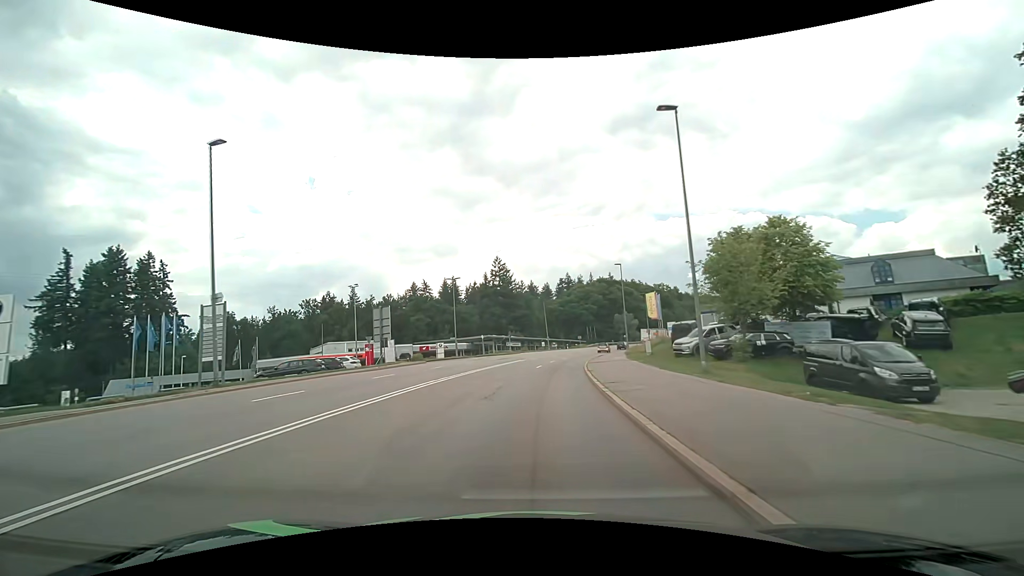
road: secondary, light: Day
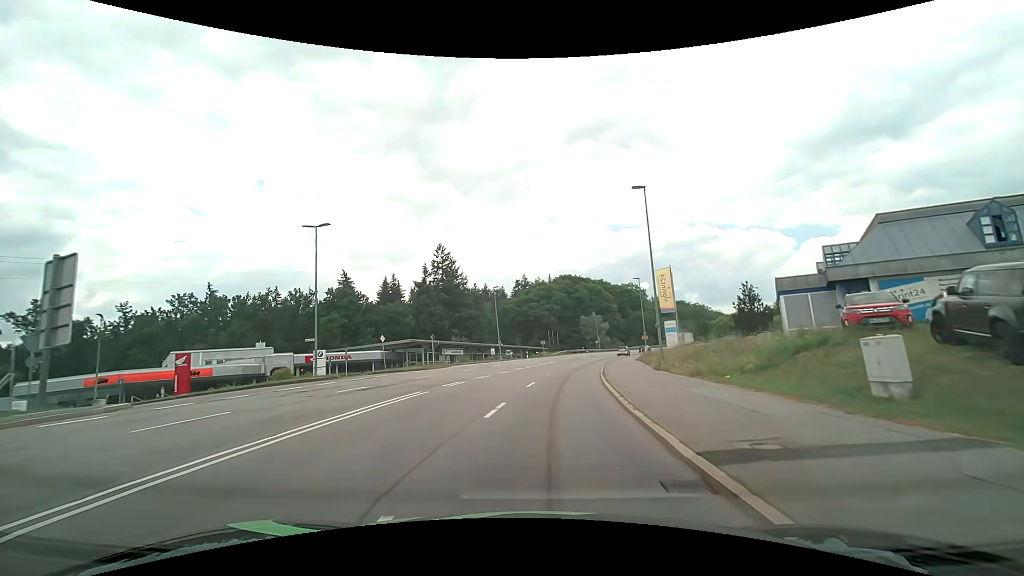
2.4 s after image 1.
(+1.3, +30.7) m; +5°
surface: asphalt
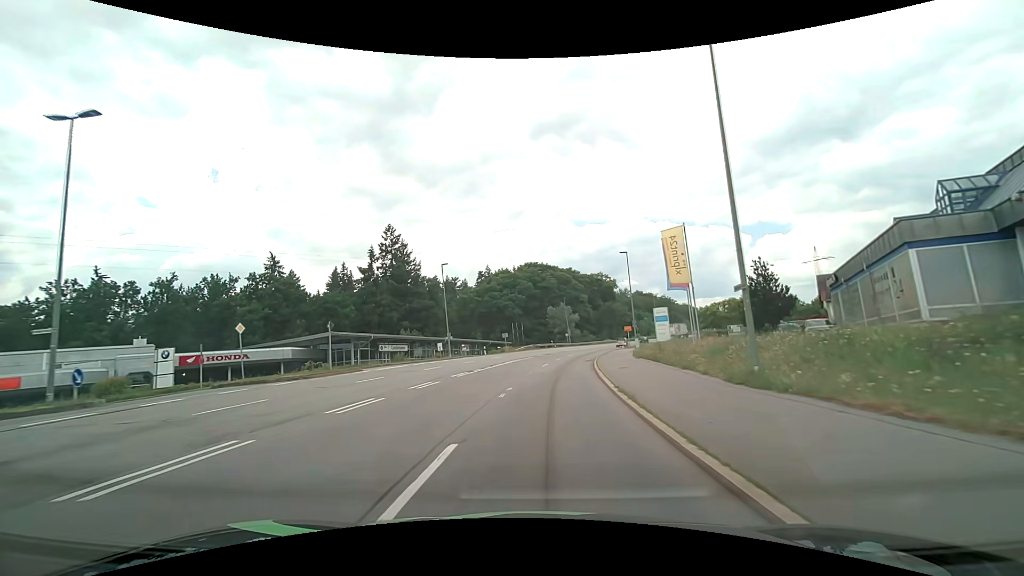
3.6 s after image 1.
(+0.6, +15.2) m; +4°
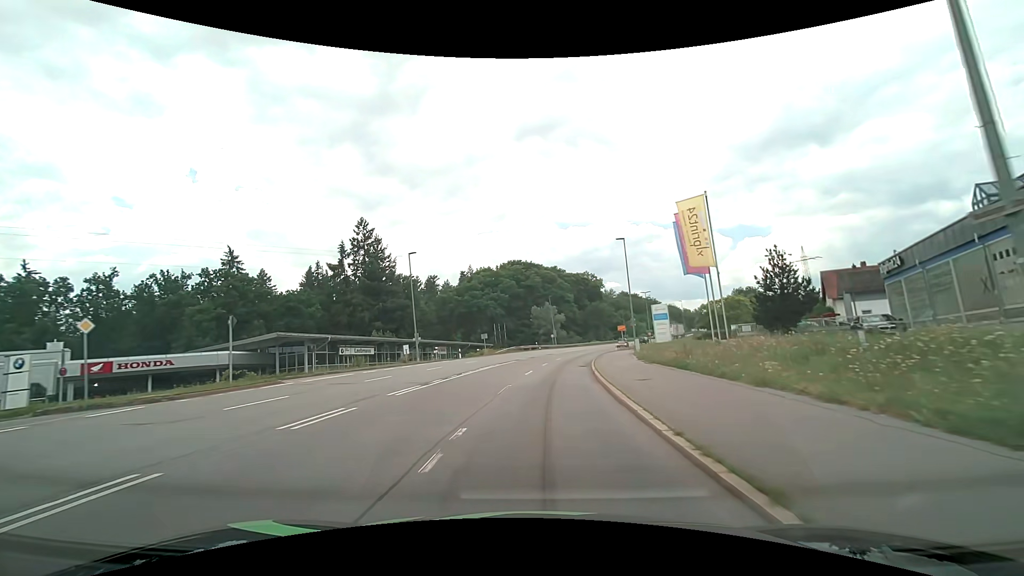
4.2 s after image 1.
(+0.1, +7.6) m; +2°
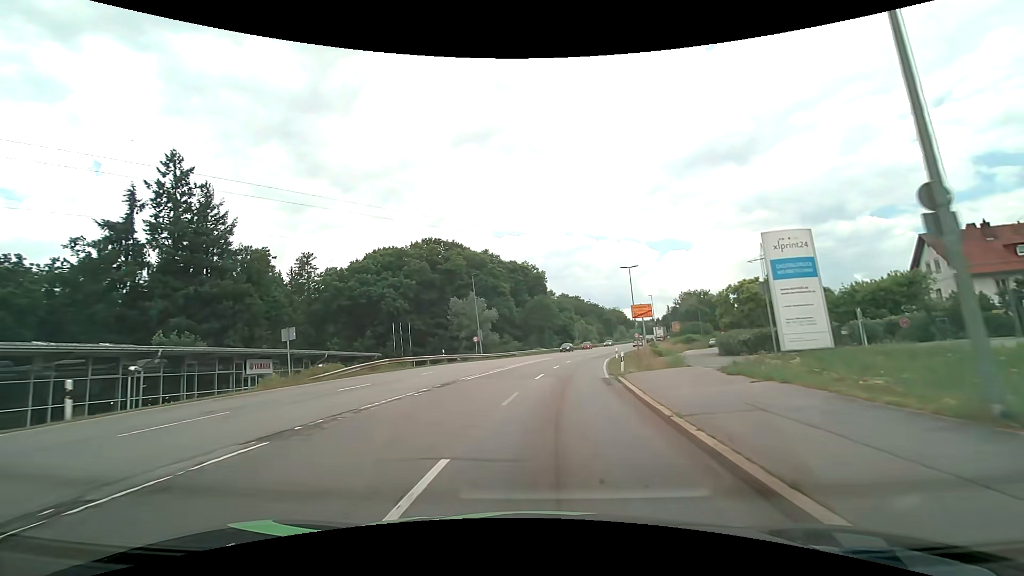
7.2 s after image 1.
(+2.4, +37.9) m; +8°
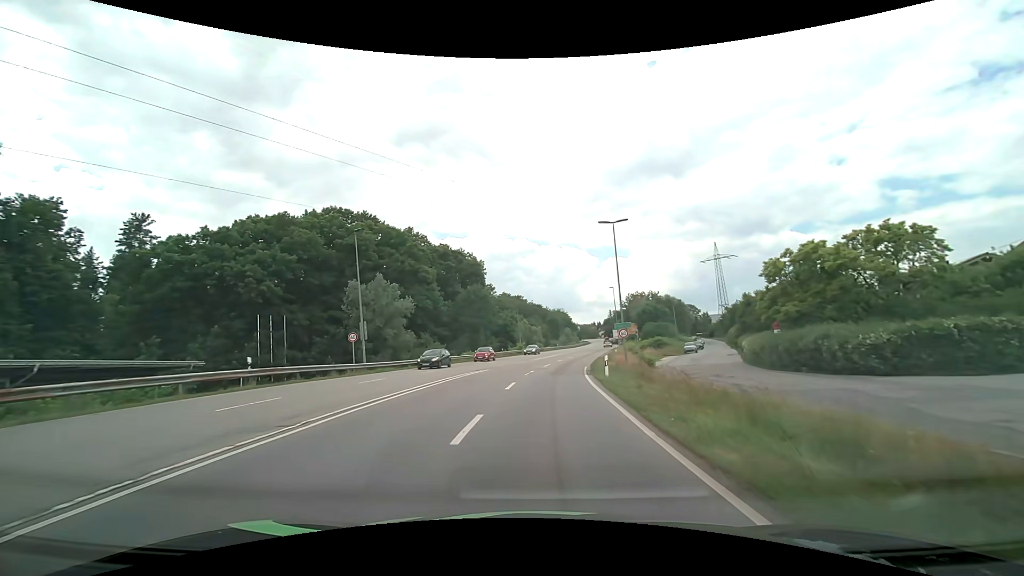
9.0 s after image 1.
(+1.2, +22.6) m; +7°
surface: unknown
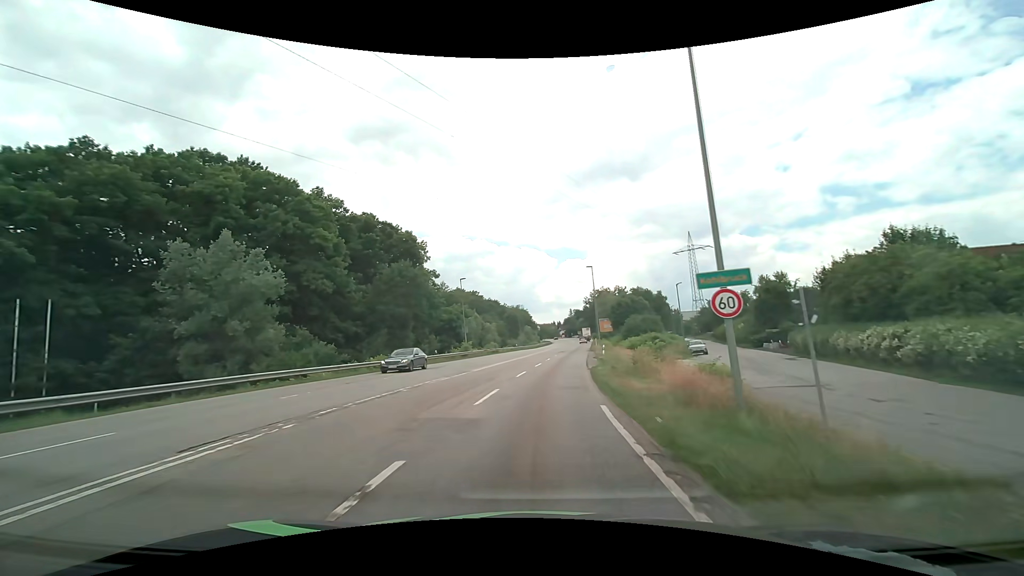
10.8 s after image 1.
(+0.8, +22.6) m; +4°
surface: asphalt
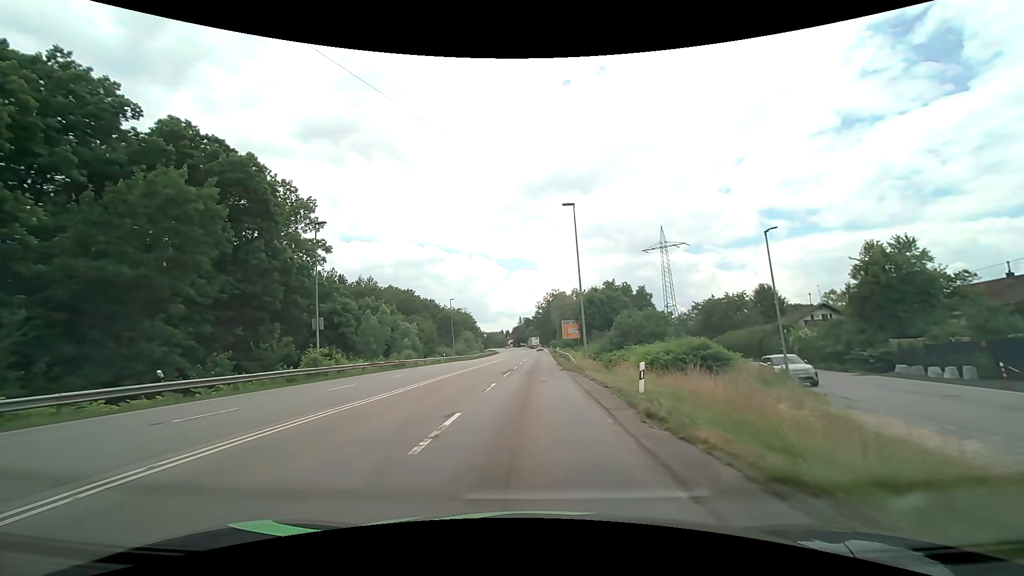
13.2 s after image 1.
(+1.7, +30.8) m; +6°
(0, +10) (0, +20) (0, +30) (0, +40) (+1, +50) (+1, +60) (+1, +70) (+1, +80) (+2, +90) (+2, +100) m
